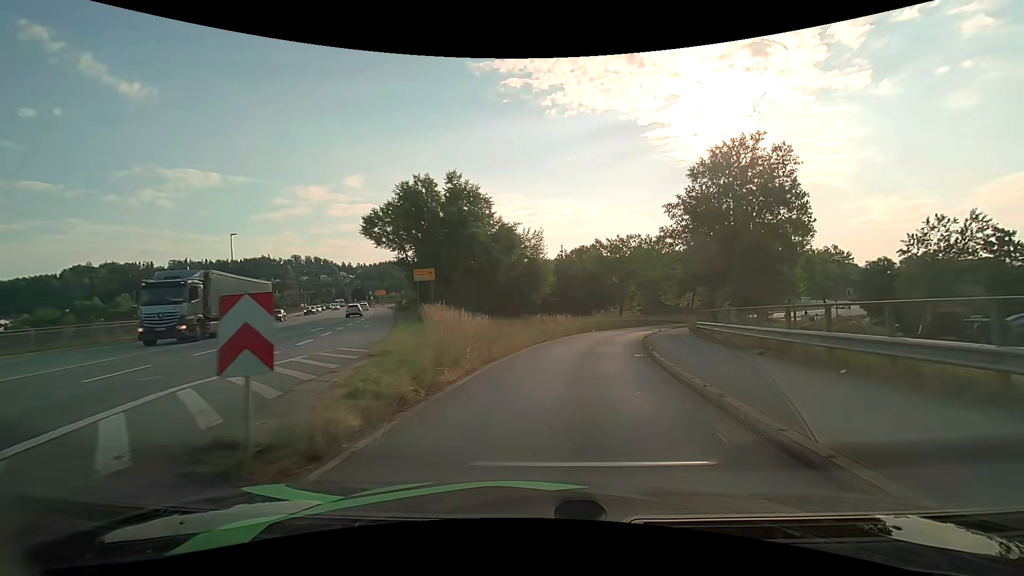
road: primary_link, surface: asphalt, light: Day
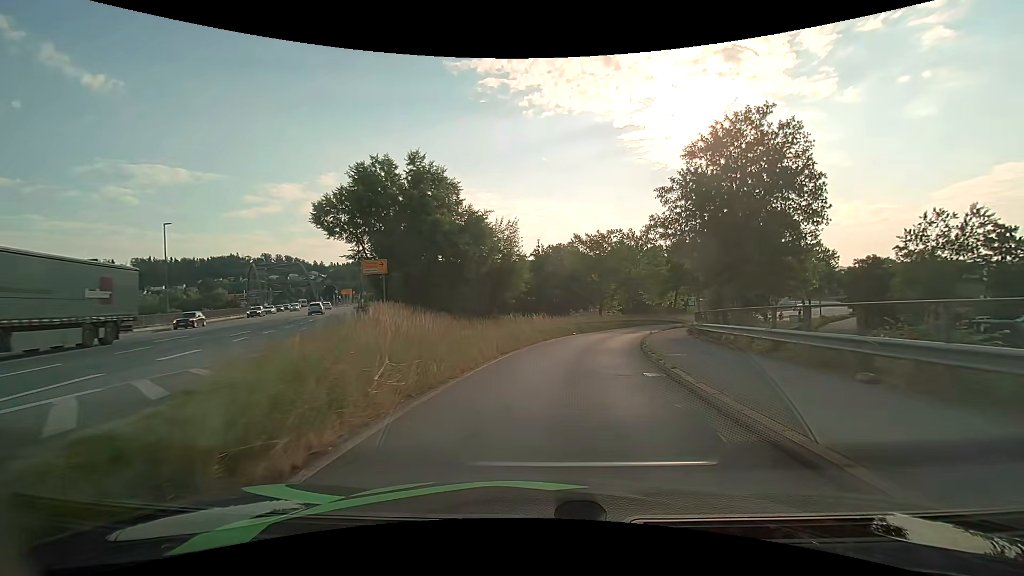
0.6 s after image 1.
(+0.1, +5.5) m; +2°
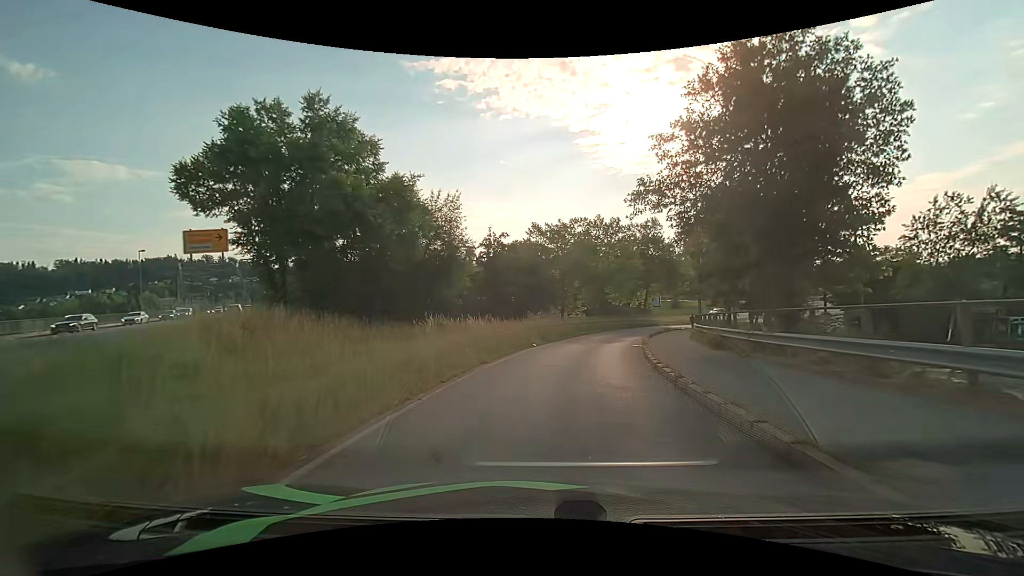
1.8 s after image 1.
(+0.5, +10.8) m; +6°
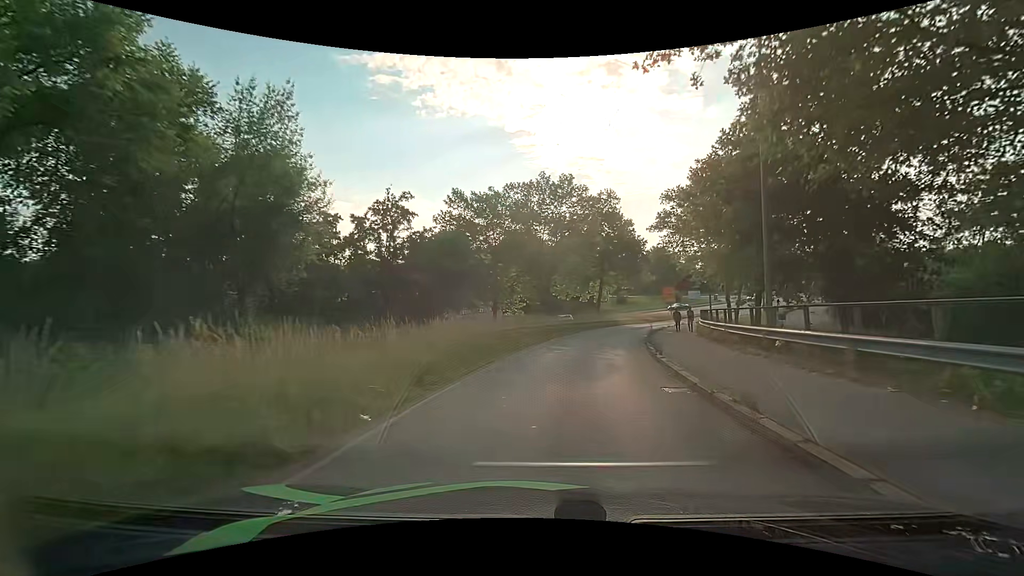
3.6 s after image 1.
(+0.9, +16.0) m; +7°
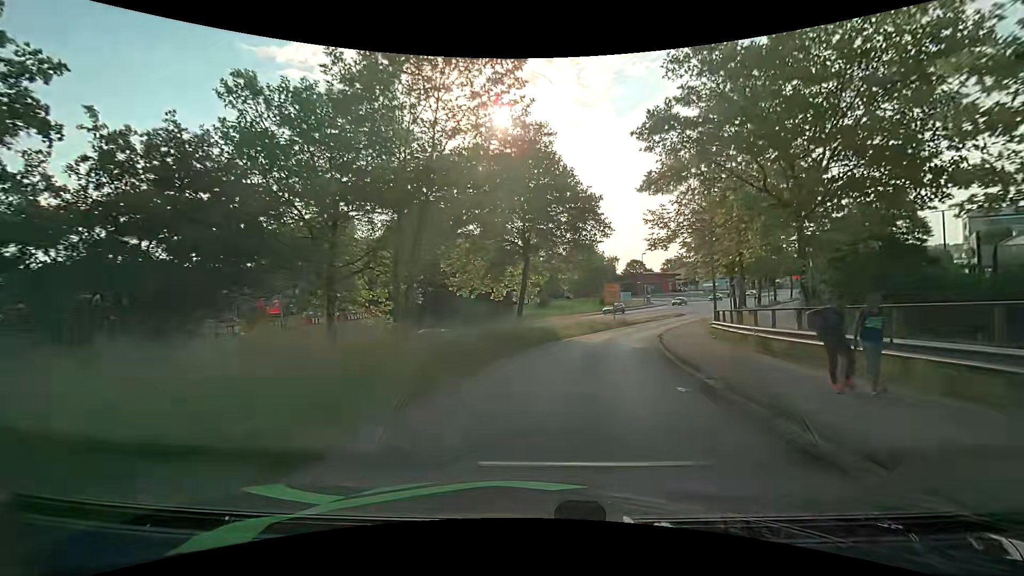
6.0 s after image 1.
(+1.8, +21.5) m; +10°
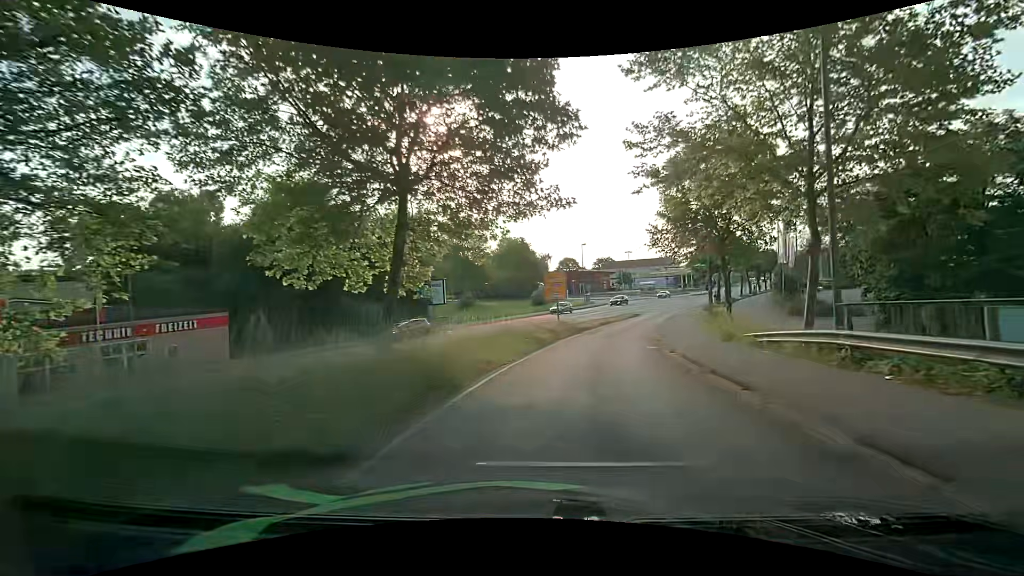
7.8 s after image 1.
(+0.9, +16.4) m; +7°
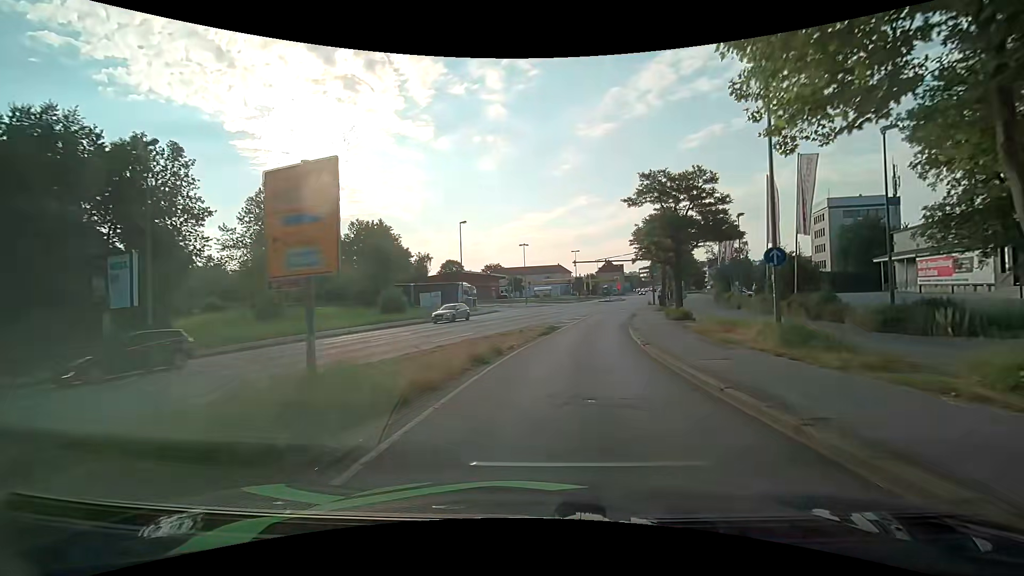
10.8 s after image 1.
(+3.4, +28.1) m; +13°
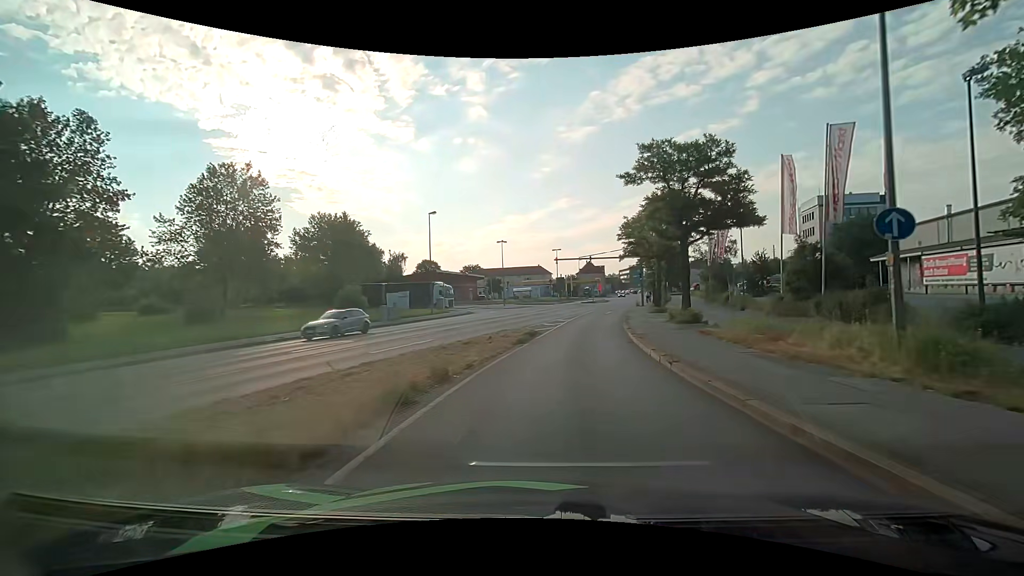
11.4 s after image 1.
(+0.1, +5.9) m; +3°
(0, +10) (+1, +20) (+2, +30) (+4, +40) (+6, +50) (+8, +59) (+11, +69) (+13, +79) (+16, +88) (+19, +98) m
